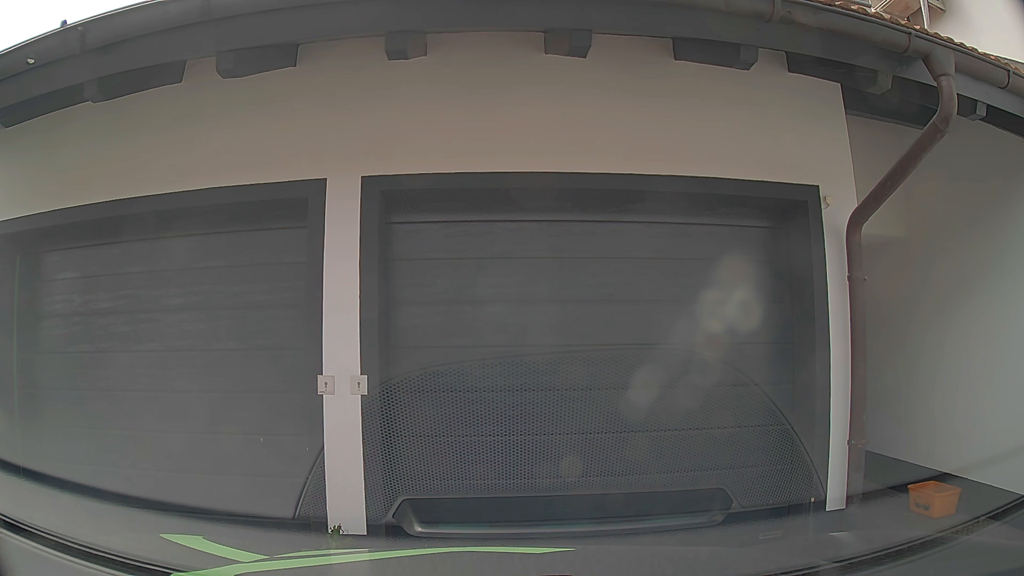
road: residential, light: Day
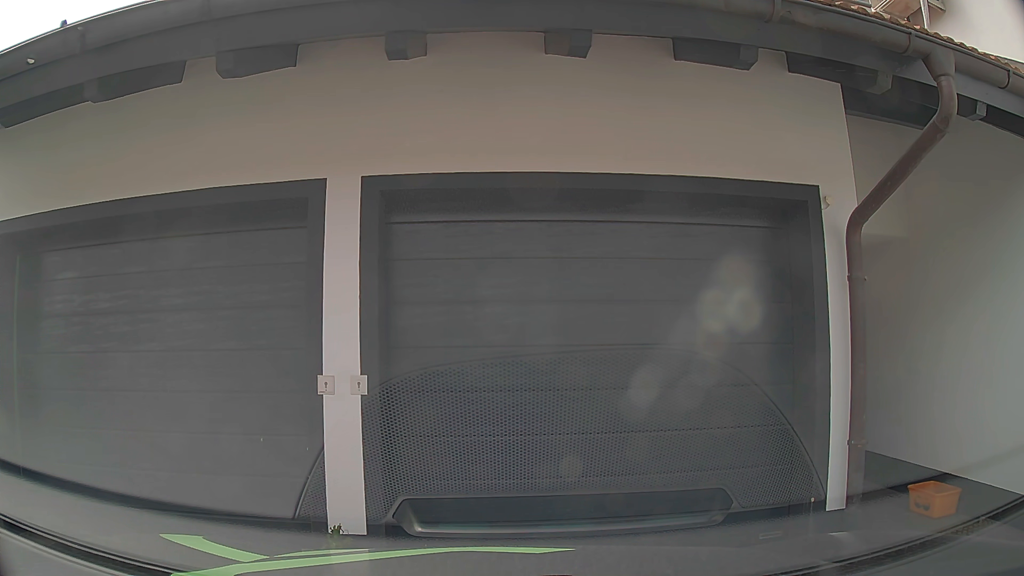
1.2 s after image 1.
(0.0, 0.0) m; 0°
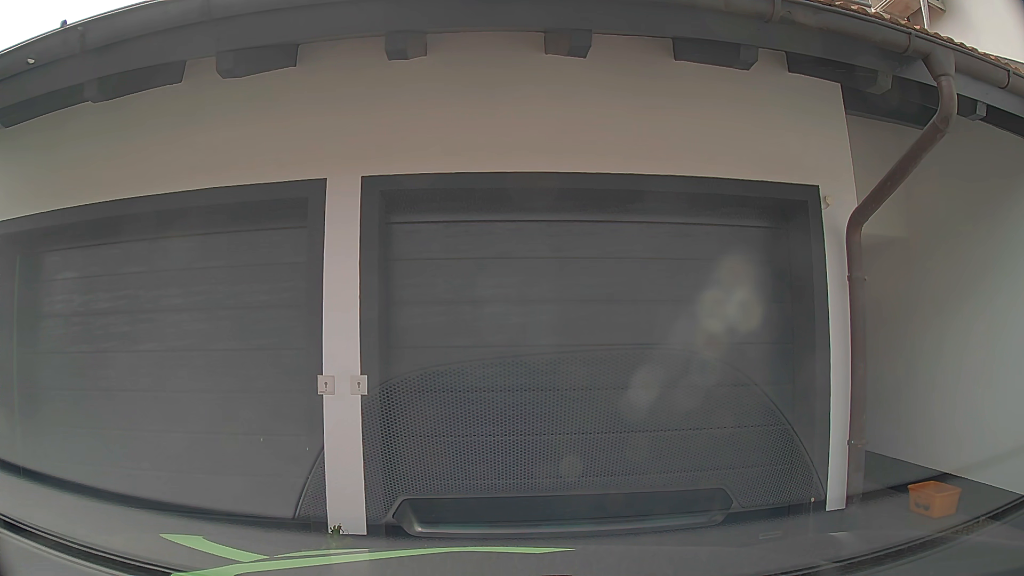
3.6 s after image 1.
(0.0, 0.0) m; 0°
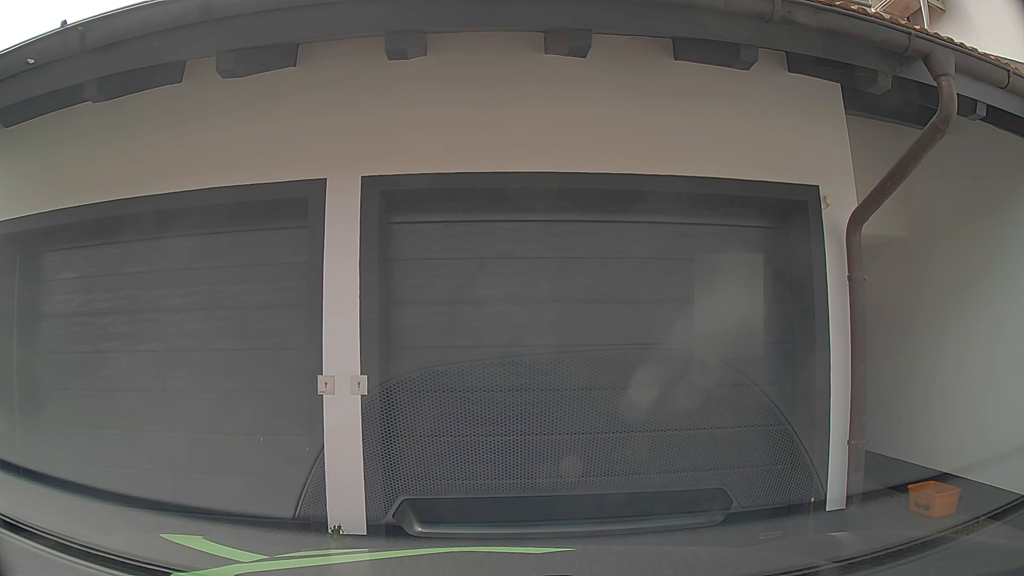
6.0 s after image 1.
(0.0, 0.0) m; 0°
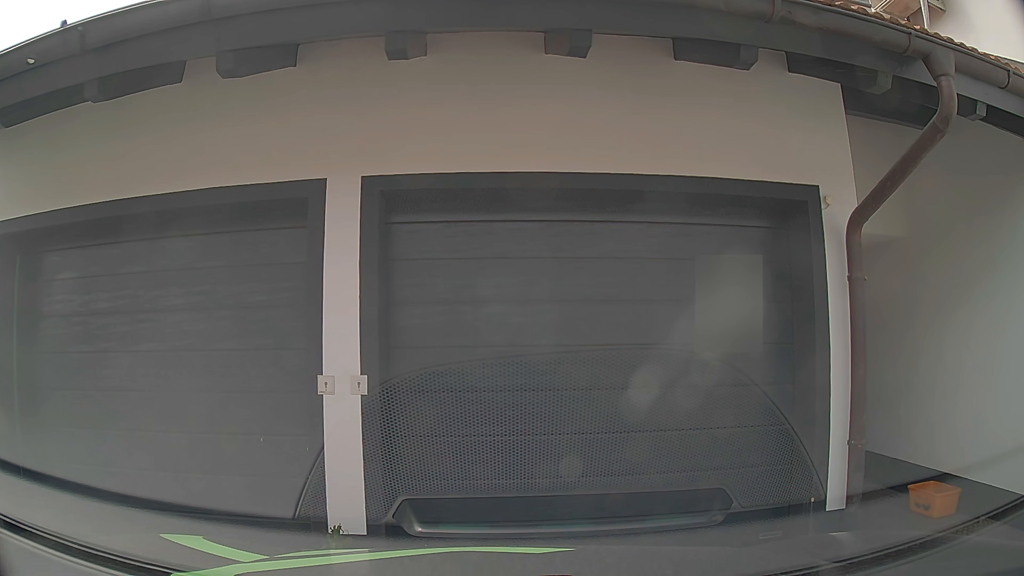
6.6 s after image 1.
(0.0, 0.0) m; 0°
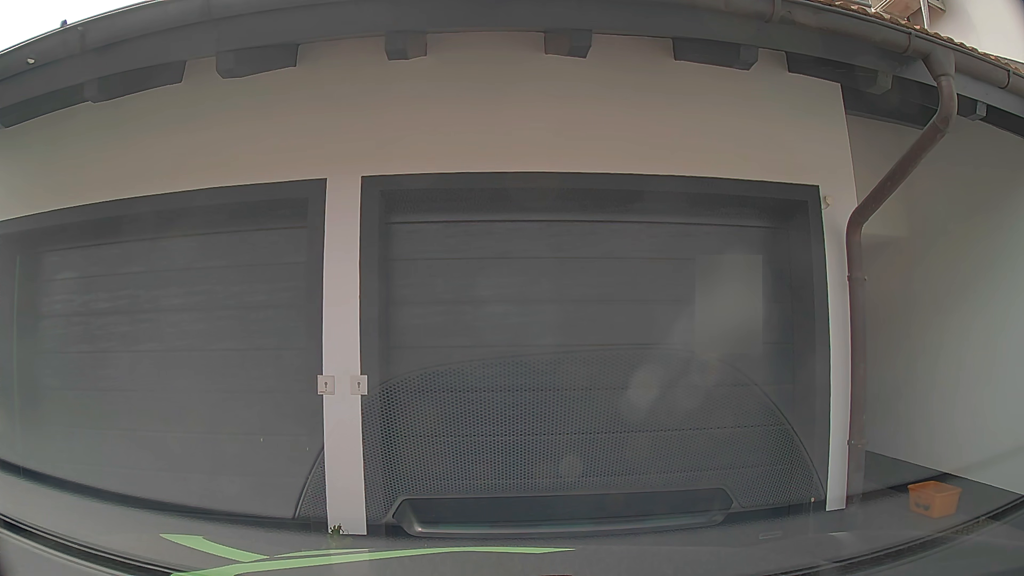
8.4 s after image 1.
(0.0, 0.0) m; 0°
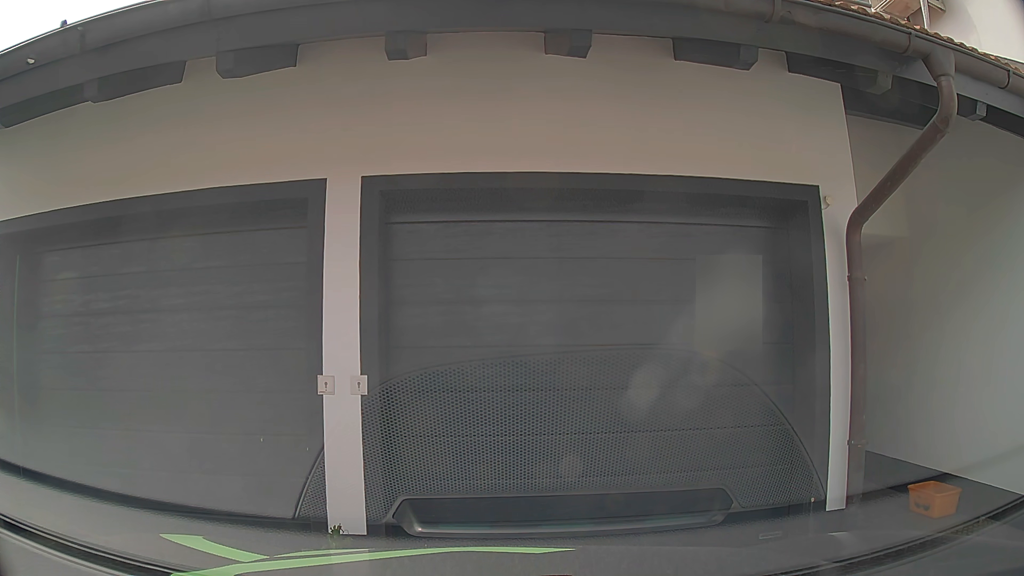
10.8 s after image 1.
(0.0, 0.0) m; 0°
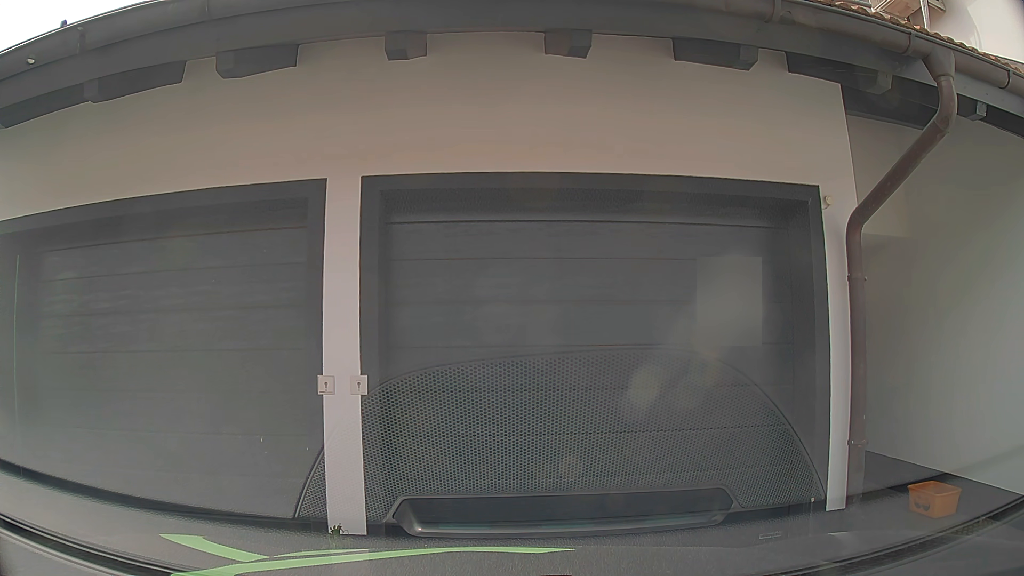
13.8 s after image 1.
(0.0, 0.0) m; 0°
